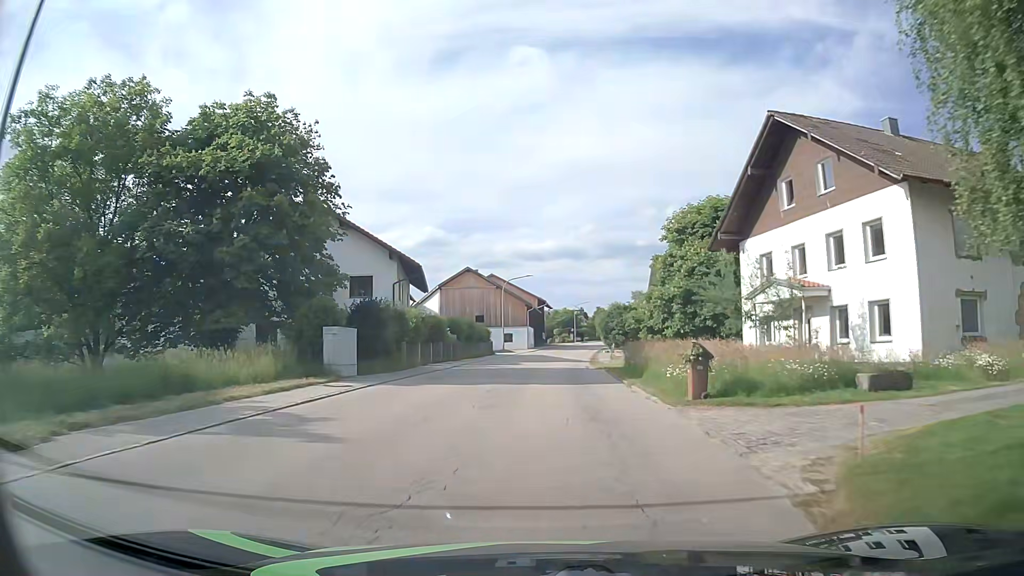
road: tertiary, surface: asphalt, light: Day
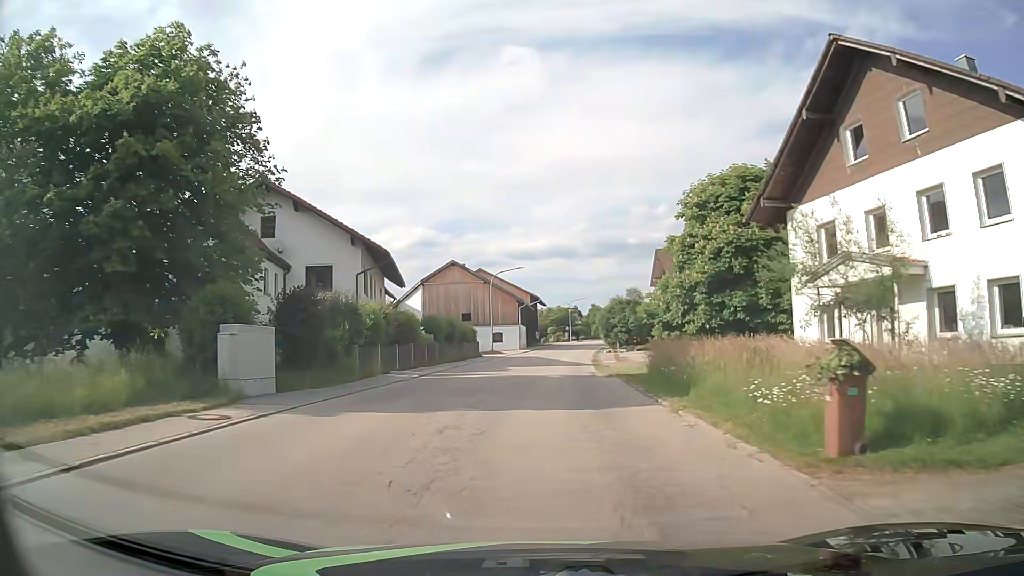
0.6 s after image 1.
(0.0, +7.0) m; 0°
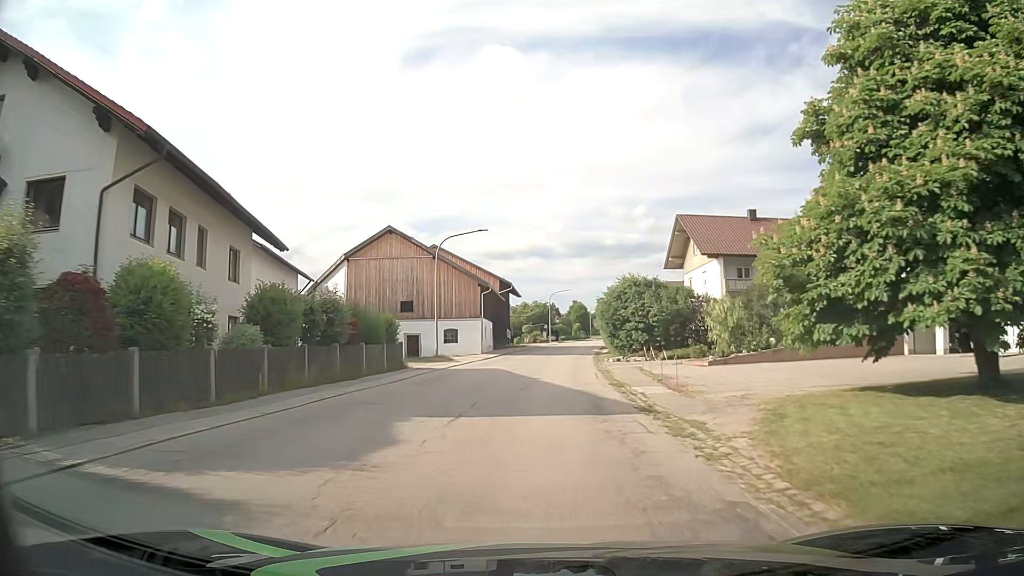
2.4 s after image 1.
(+0.2, +21.0) m; +2°
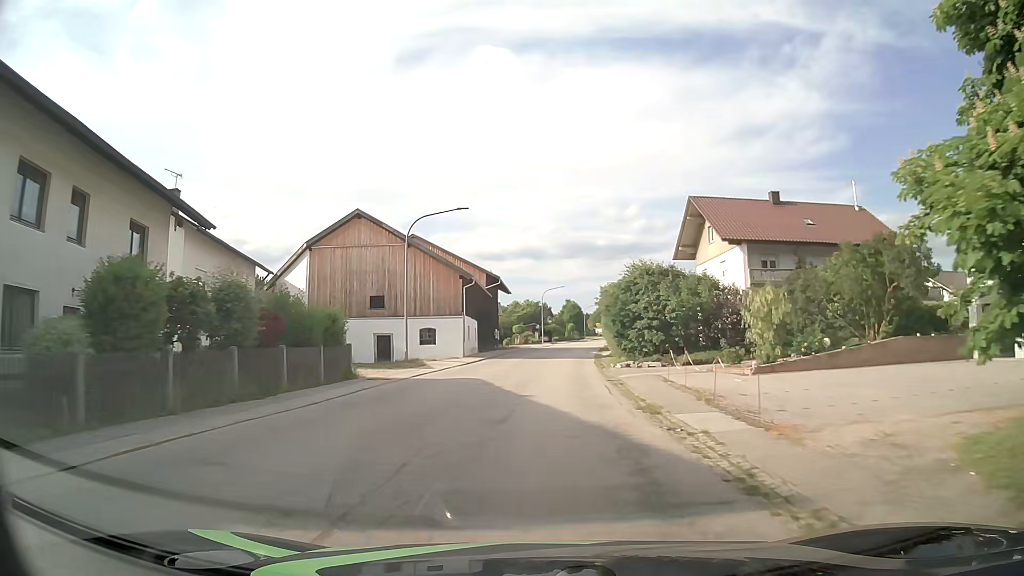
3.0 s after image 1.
(0.0, +6.9) m; +1°
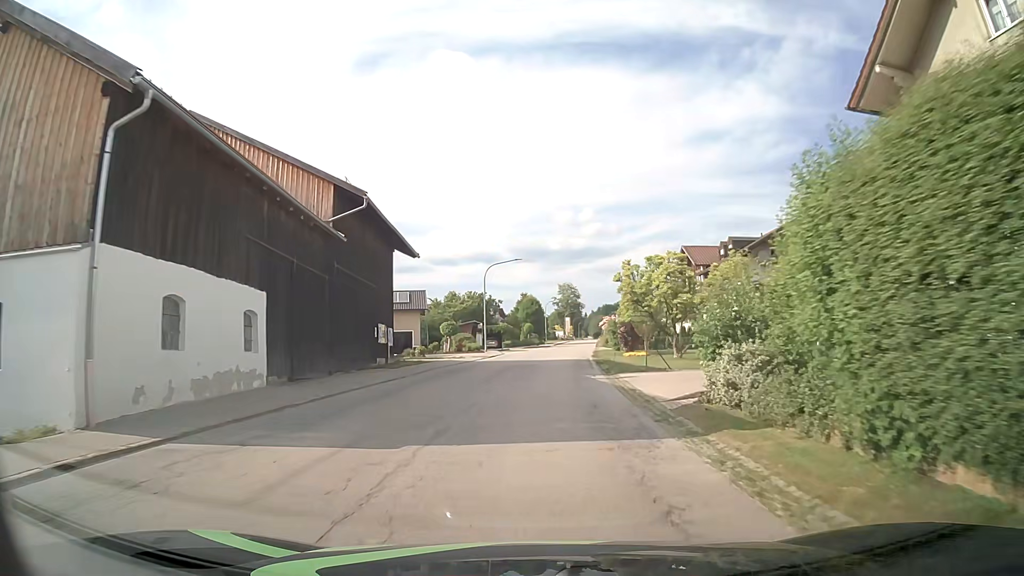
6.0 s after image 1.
(+0.9, +33.7) m; +4°
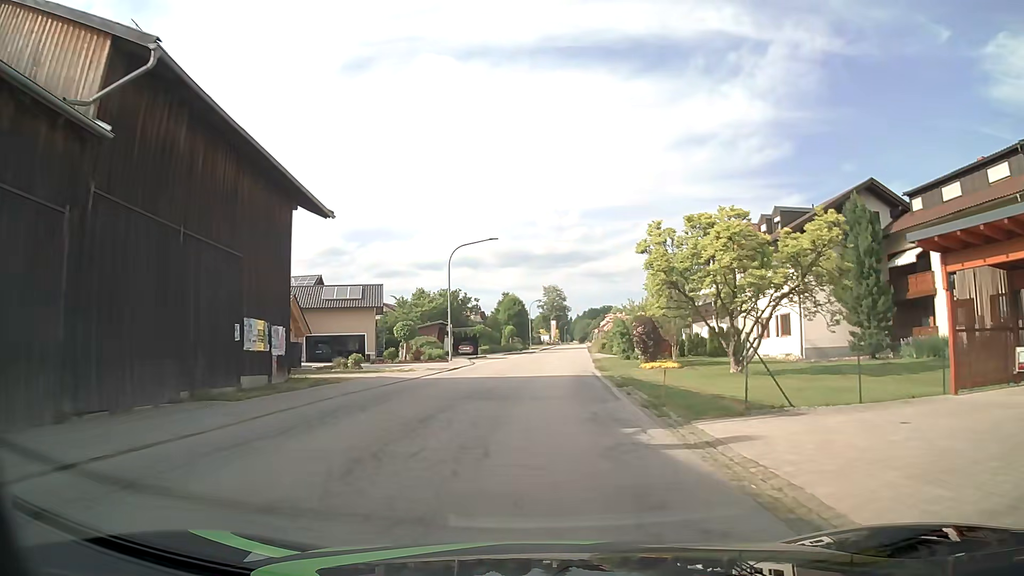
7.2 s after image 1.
(+0.2, +13.2) m; +1°
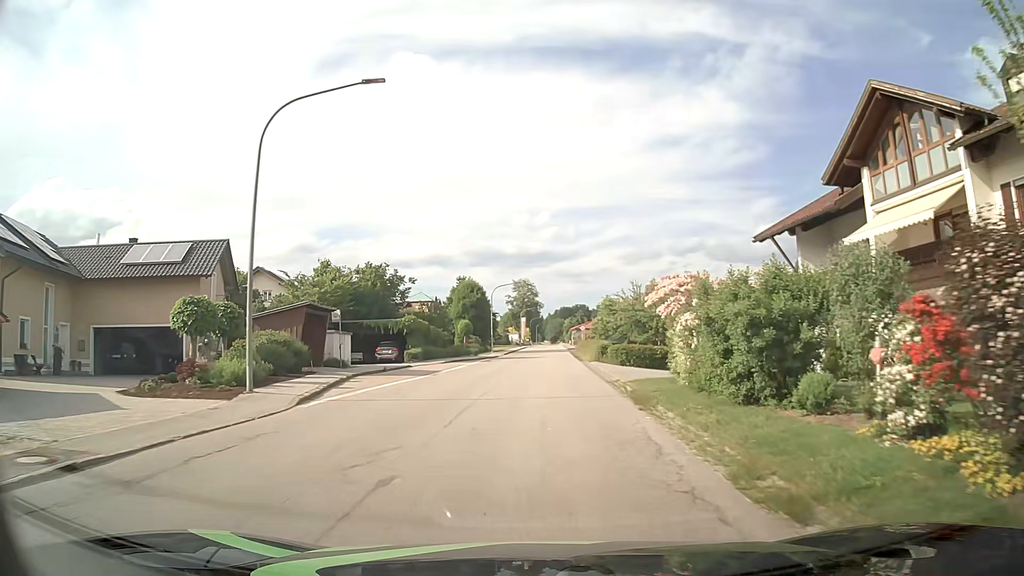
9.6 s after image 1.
(+0.6, +25.9) m; +3°
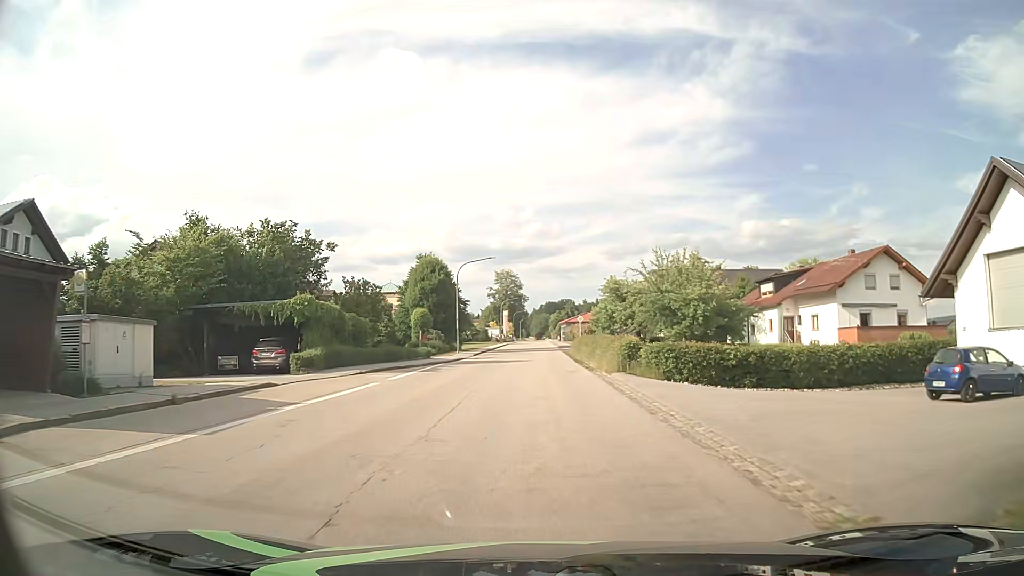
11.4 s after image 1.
(+0.3, +18.6) m; +1°
